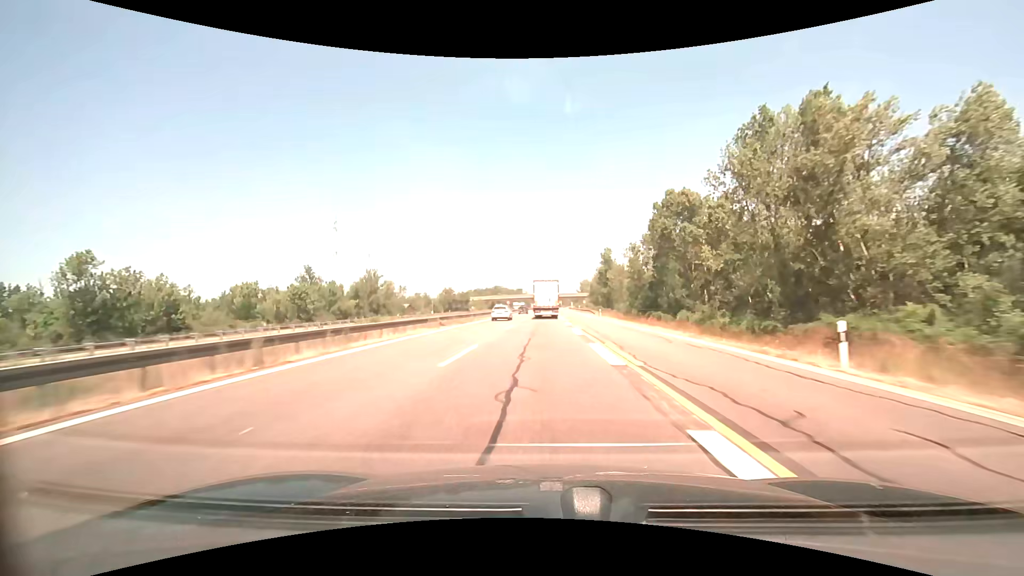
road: motorway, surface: asphalt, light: Day
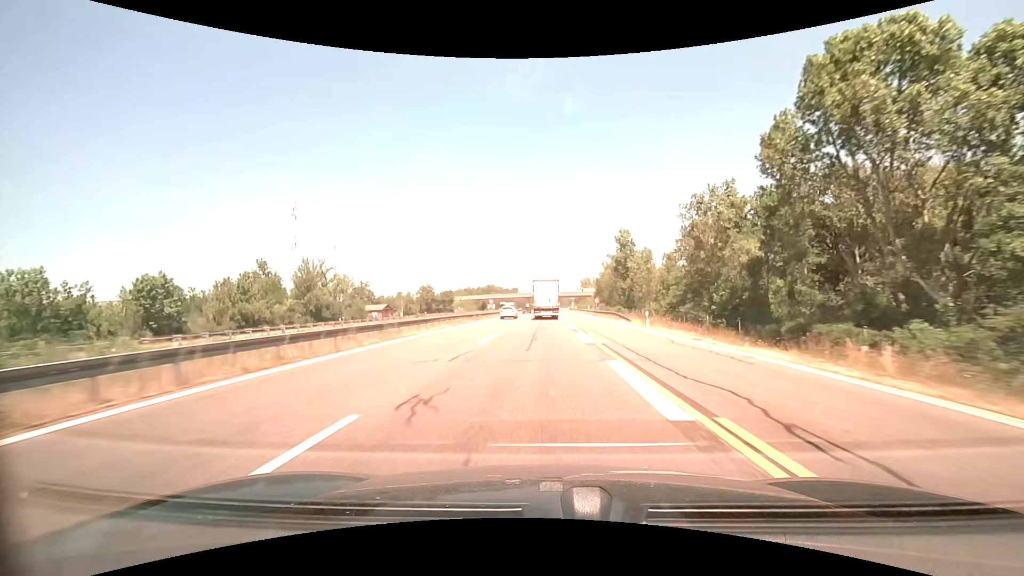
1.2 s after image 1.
(+0.1, +29.1) m; 0°
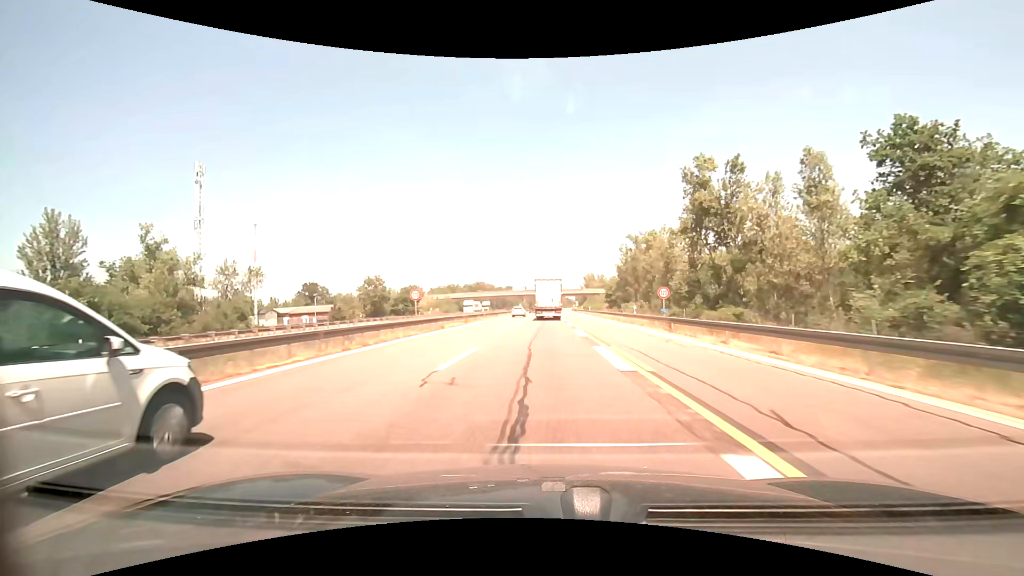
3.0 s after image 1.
(+0.1, +43.6) m; 0°
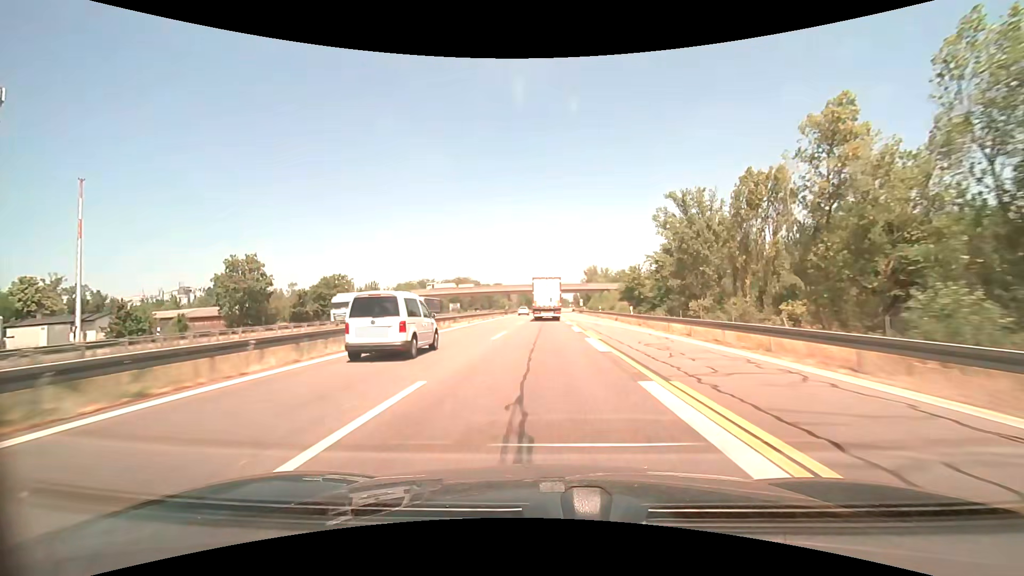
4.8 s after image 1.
(+0.1, +43.7) m; +1°
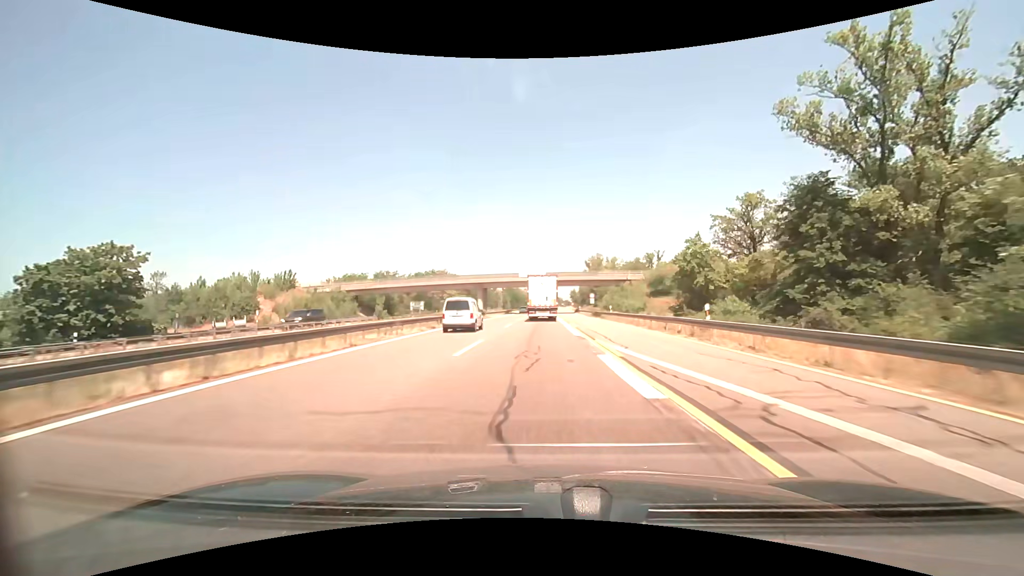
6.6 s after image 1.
(+0.3, +43.6) m; +1°
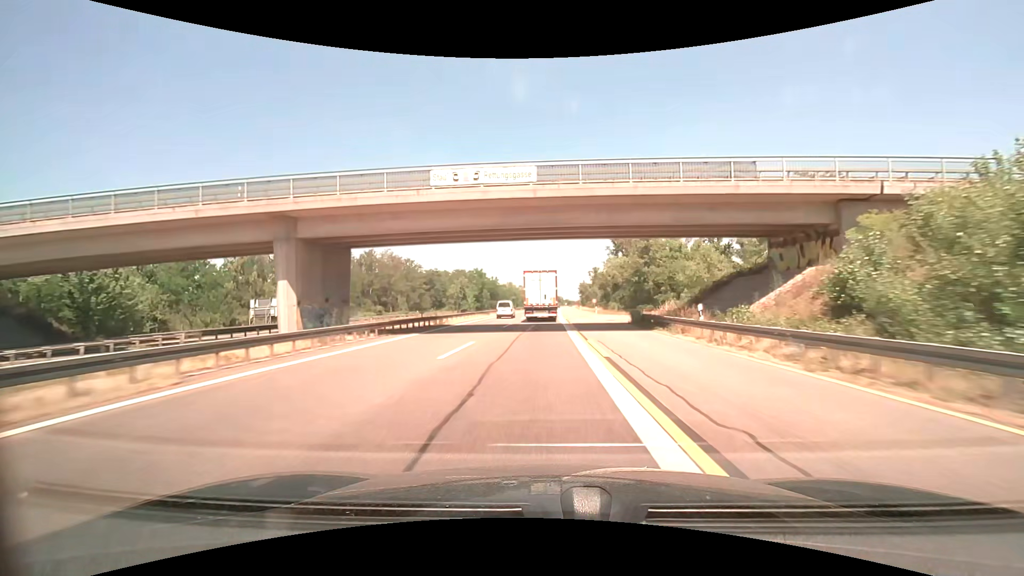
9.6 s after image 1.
(+0.5, +72.5) m; 0°
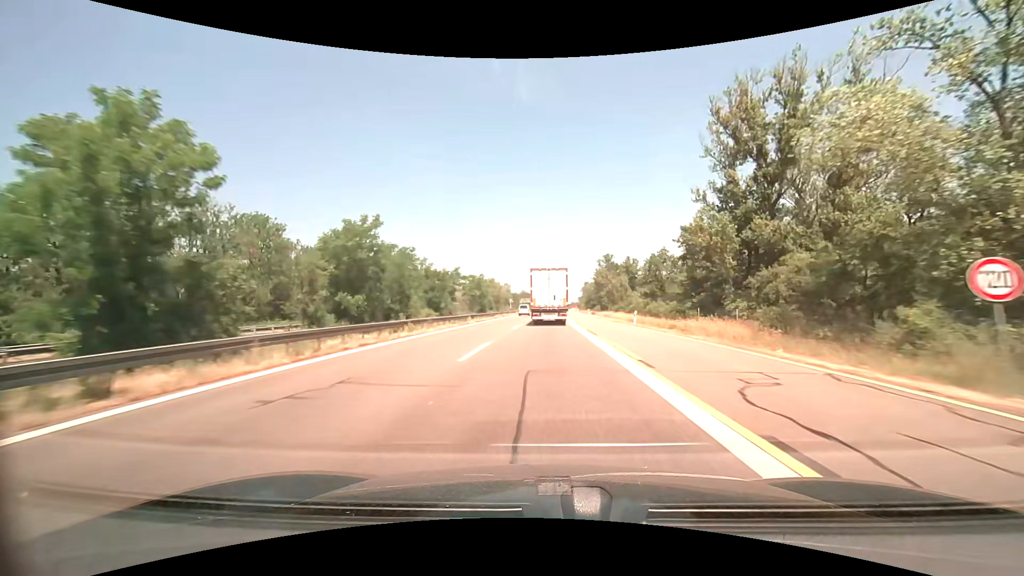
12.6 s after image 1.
(+0.5, +72.9) m; +1°
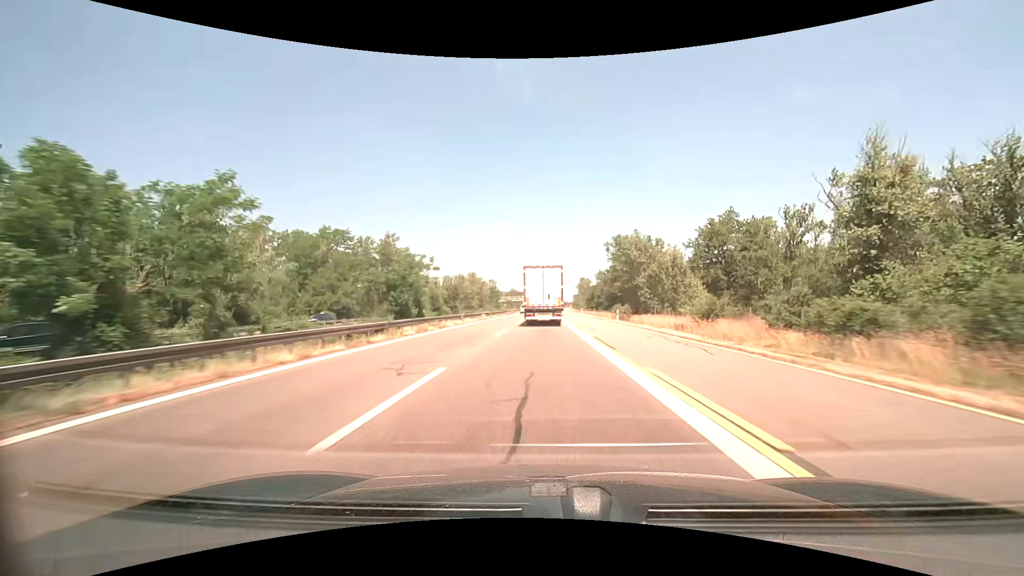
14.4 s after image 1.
(+0.5, +43.4) m; +1°
(0, +10) (0, +20) (0, +30) (0, +40) (0, +50) (+1, +60) (+1, +70) (+1, +80) (+1, +90) (+1, +100) m
